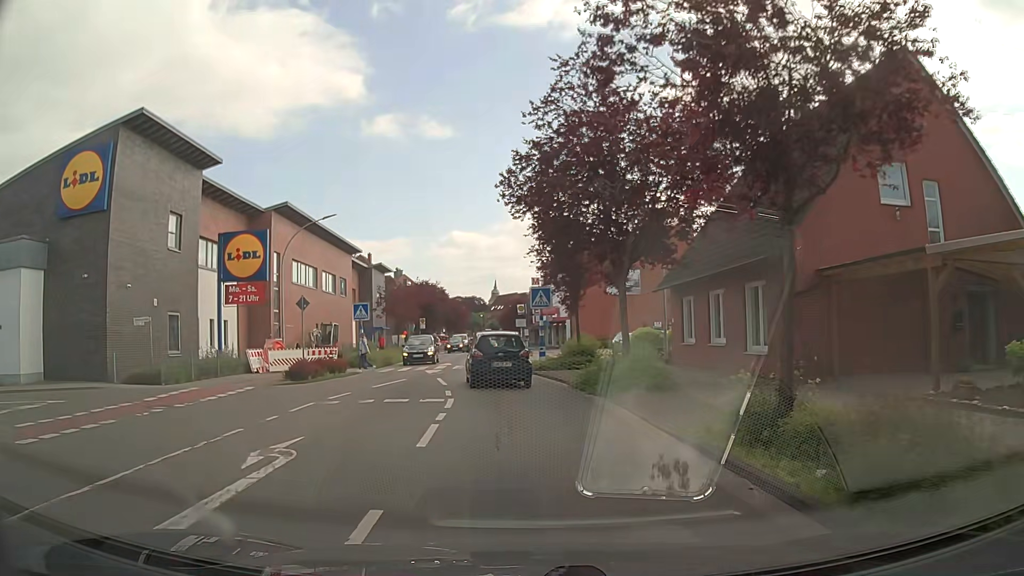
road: tertiary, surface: asphalt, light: Day
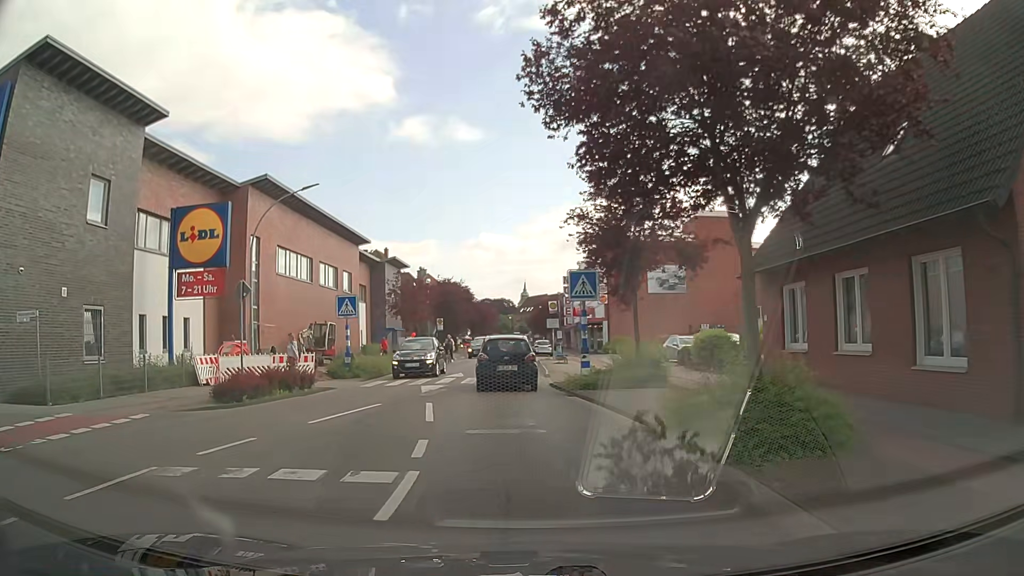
(-0.1, +7.8) m; -3°
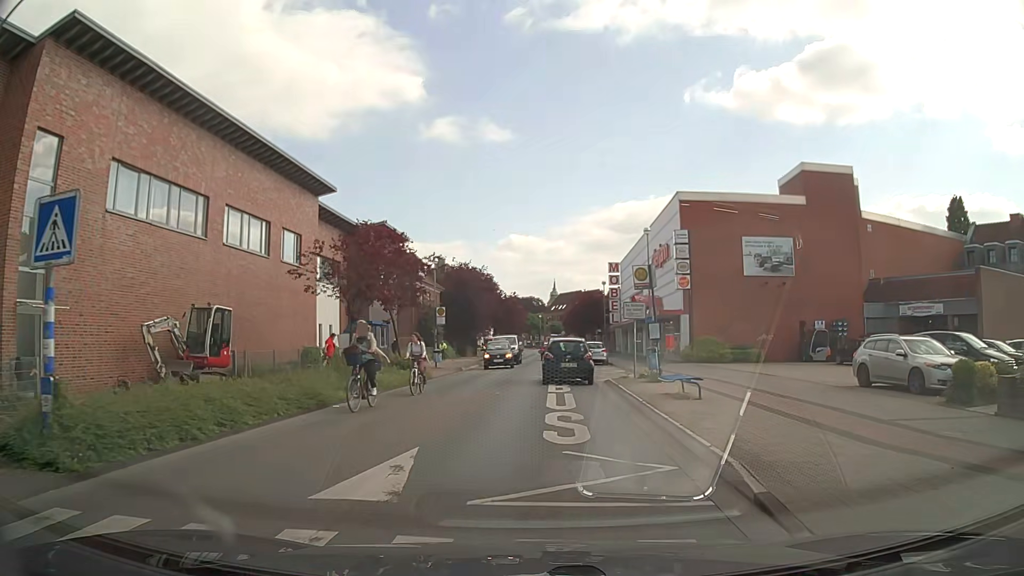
(-0.8, +19.6) m; -2°
(0, +10) (+1, +20) (+1, +30) (+1, +40) (+2, +50) (+2, +60) (+2, +70) (+3, +80) (+4, +90) (+4, +100) m
